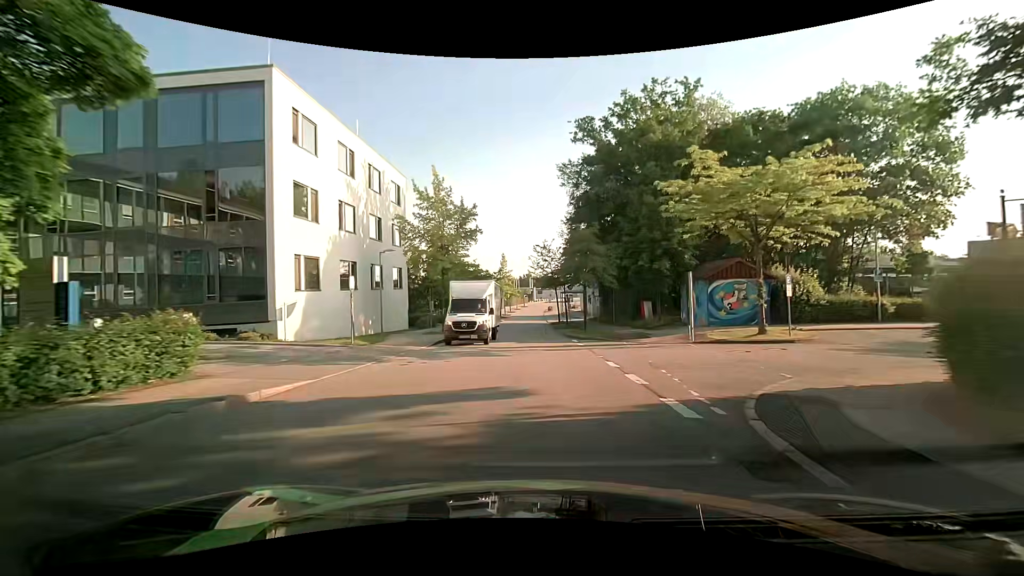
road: residential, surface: asphalt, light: Day
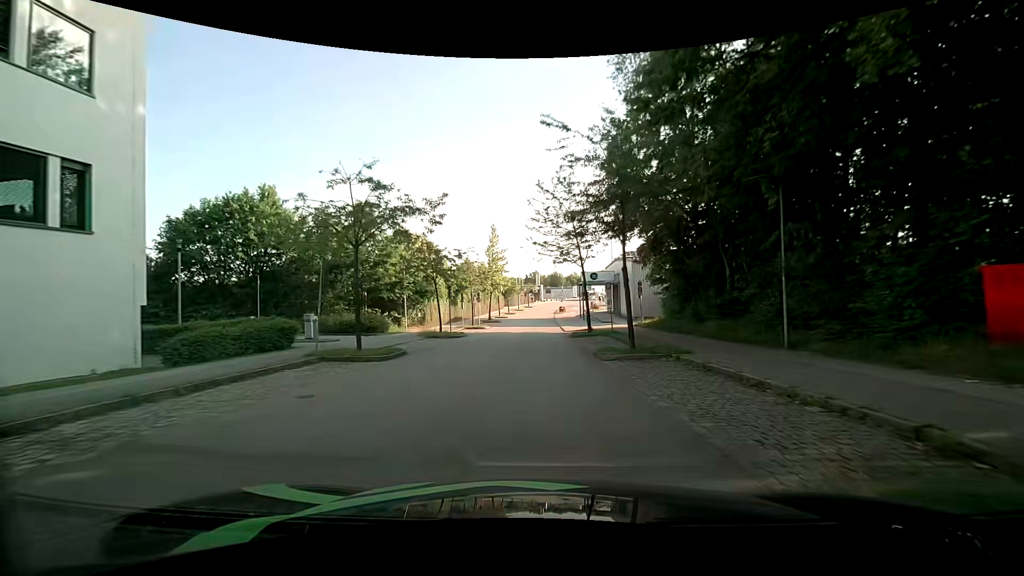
(-0.2, +30.4) m; -1°
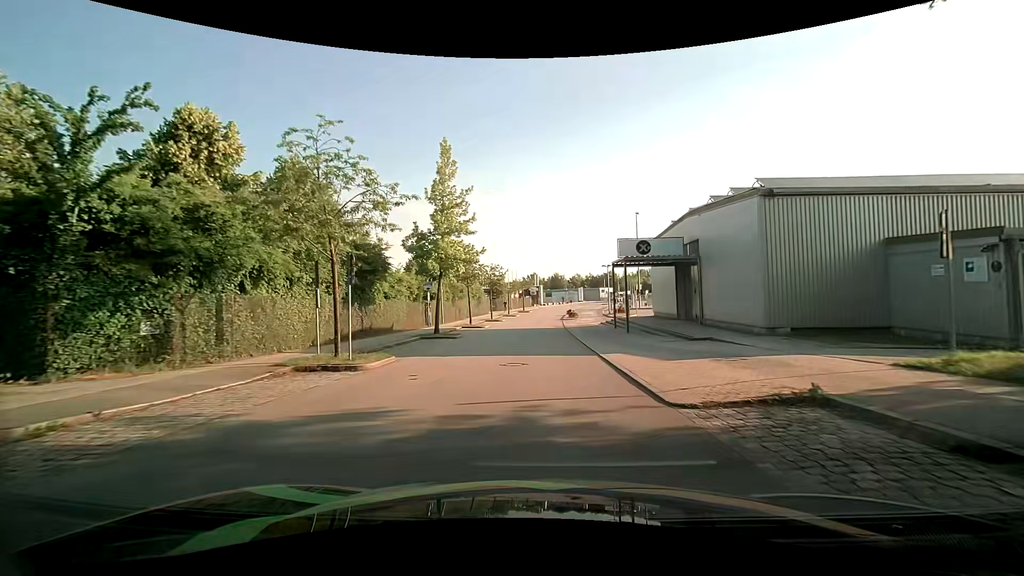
(+0.1, +30.2) m; +1°
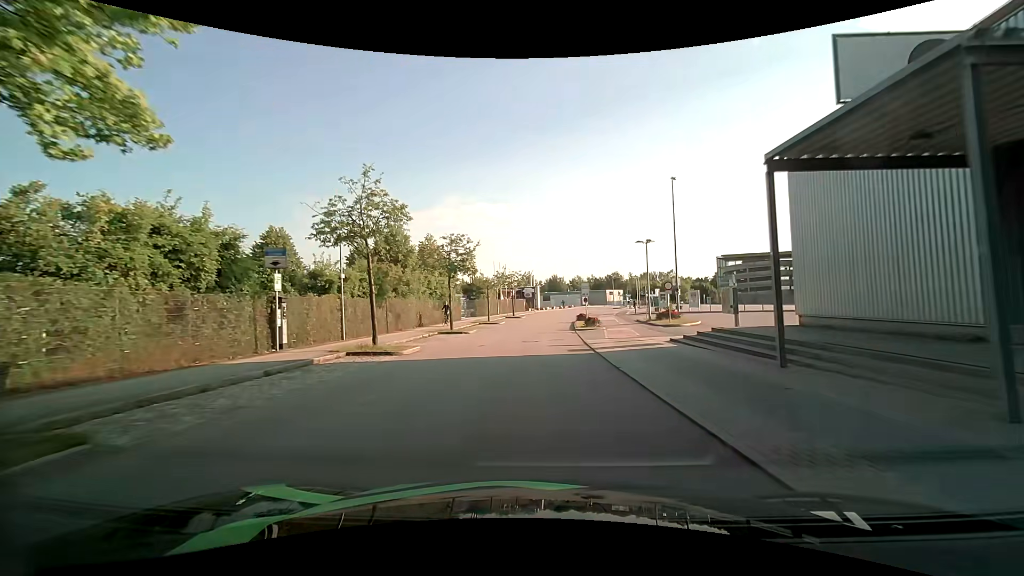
(-0.1, +24.4) m; 0°
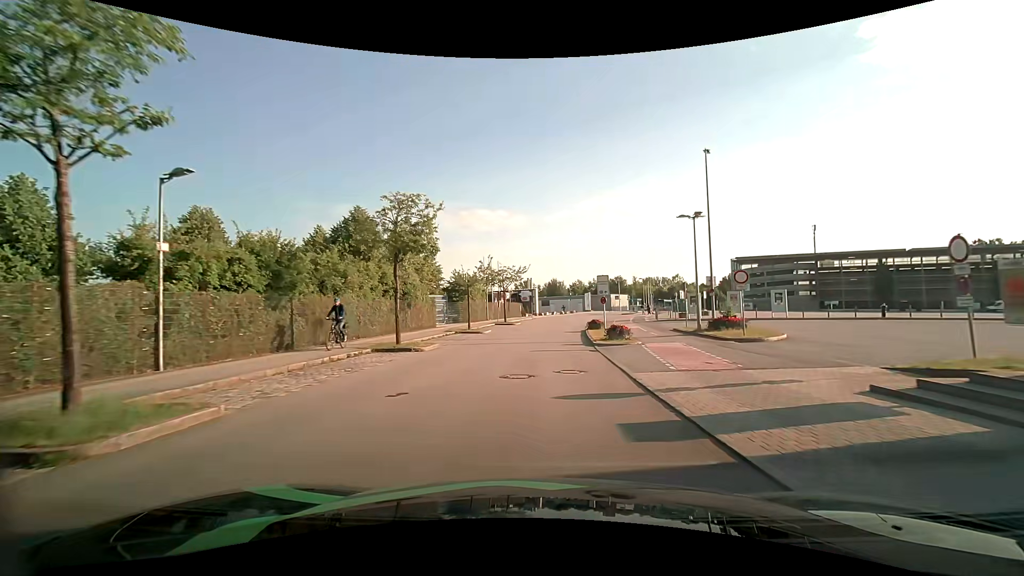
(-0.1, +12.0) m; 0°
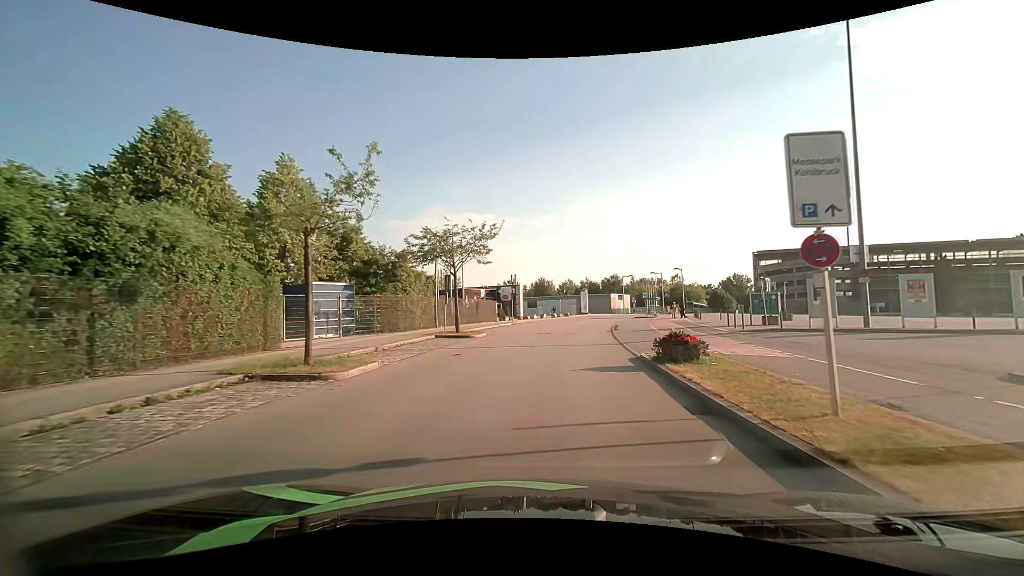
(+0.2, +22.8) m; +1°
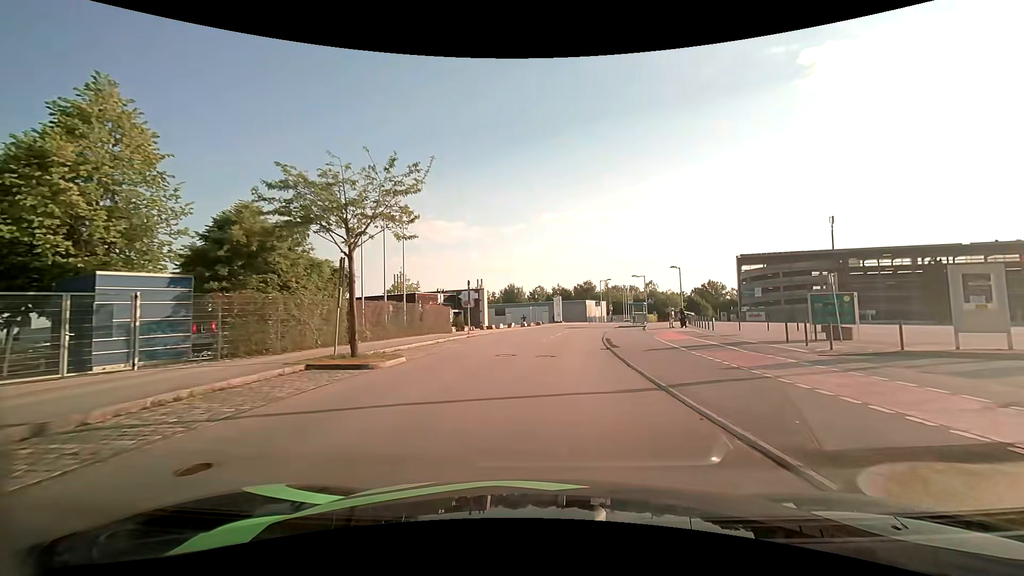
(+0.3, +10.7) m; +4°
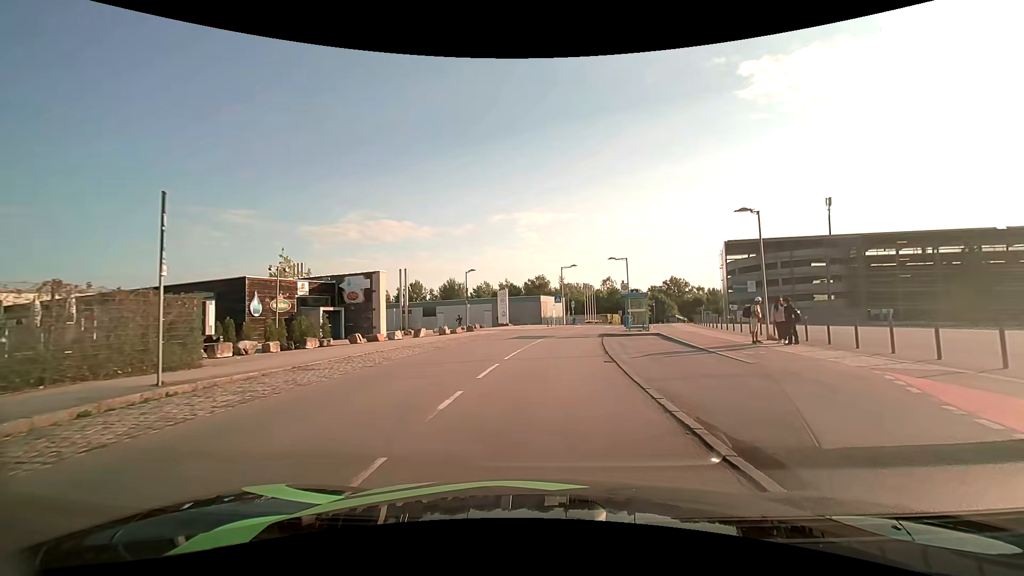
(+1.2, +24.2) m; +6°
(0, +10) (+1, +20) (+2, +30) (+3, +40) (+5, +50) (+8, +59) (+11, +69) (+14, +78) (+18, +88) (+21, +97) m
